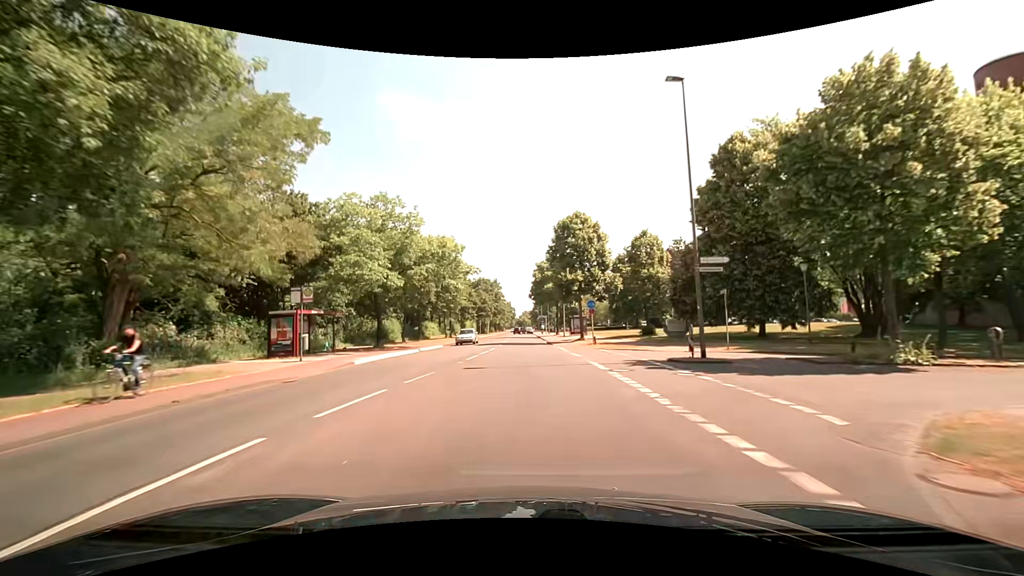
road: tertiary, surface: asphalt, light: Day
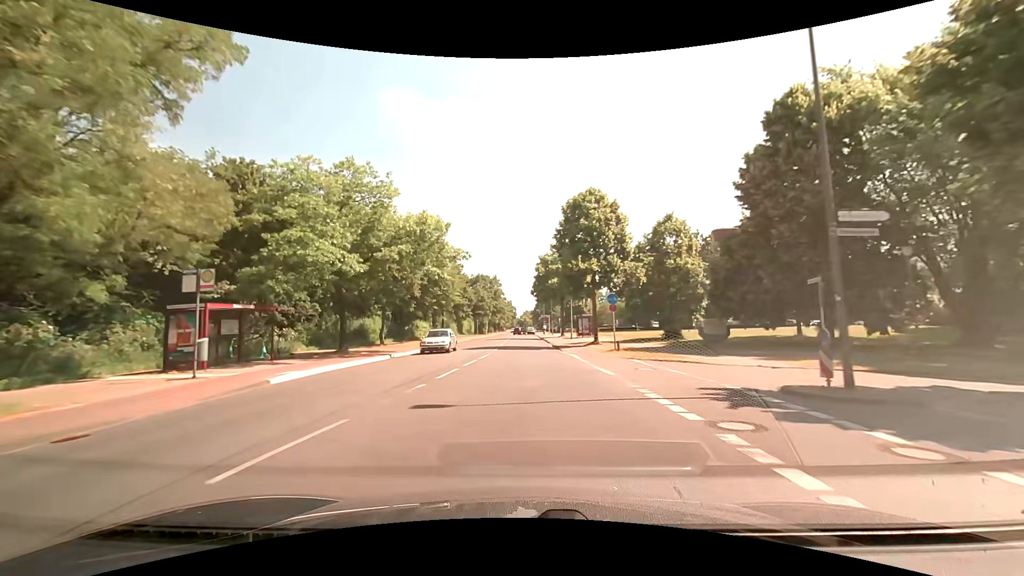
(0.0, +7.7) m; +1°
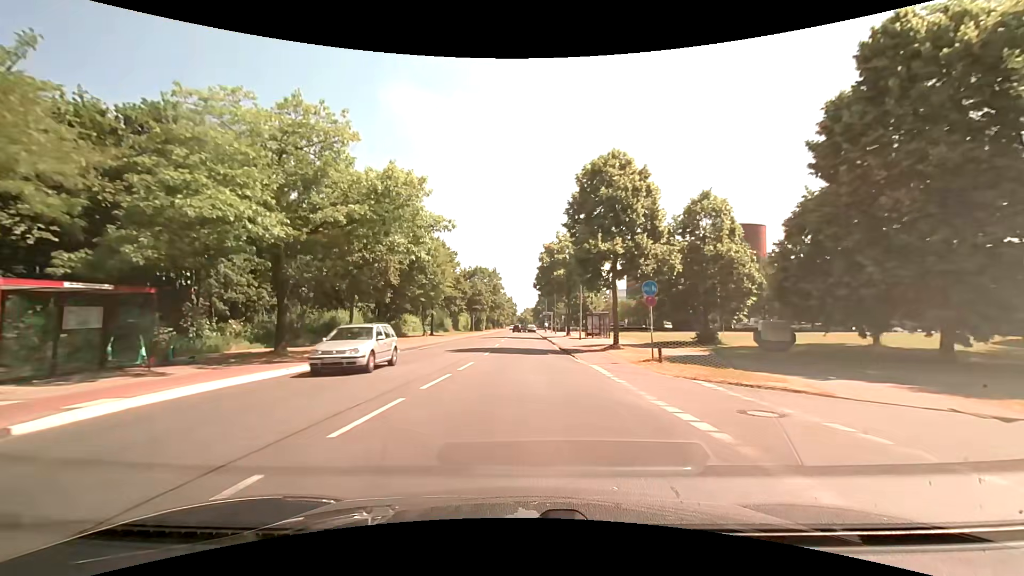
(-0.1, +7.6) m; 0°
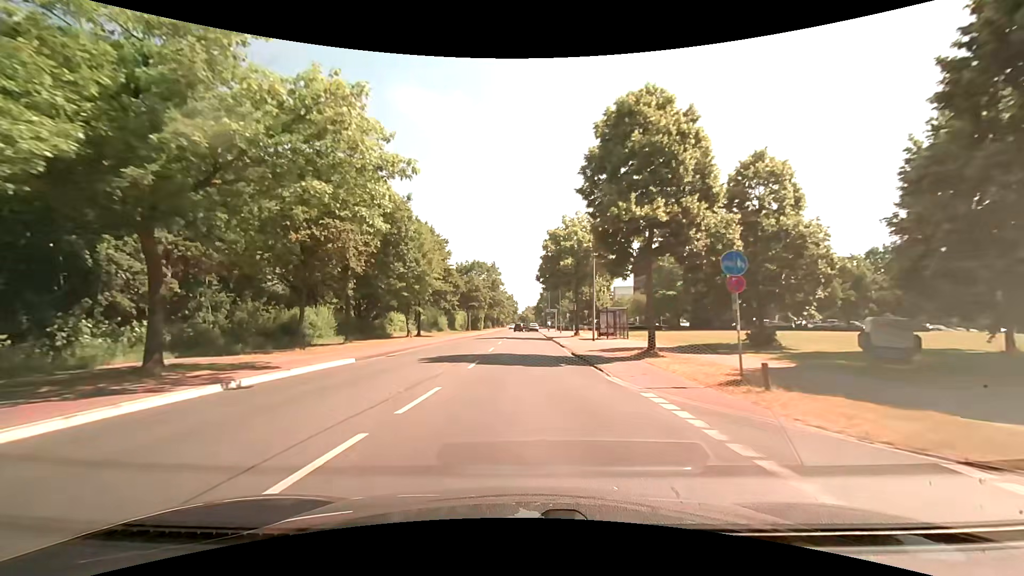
(0.0, +7.5) m; 0°
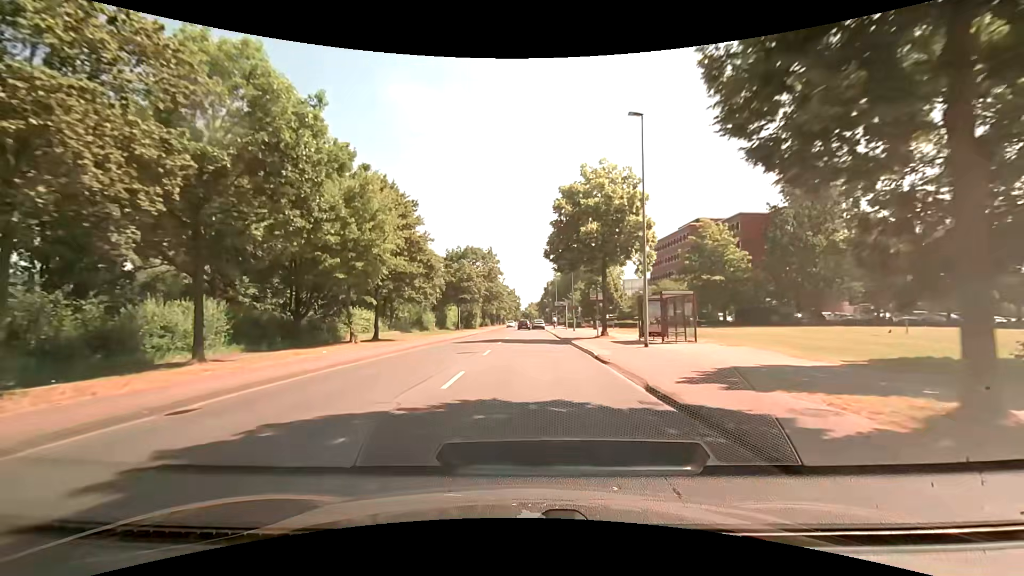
(0.0, +14.6) m; 0°
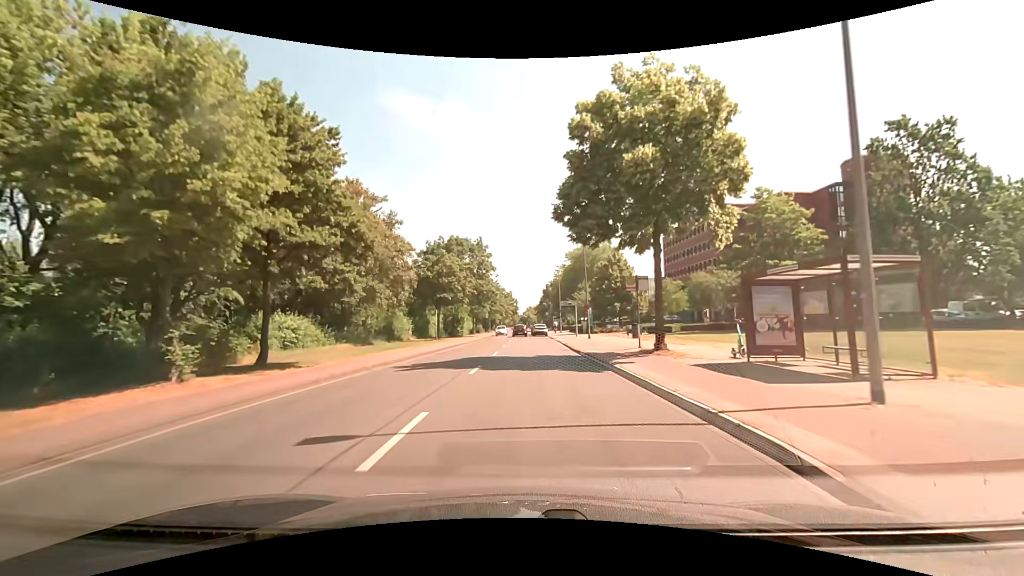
(-0.1, +14.0) m; -1°
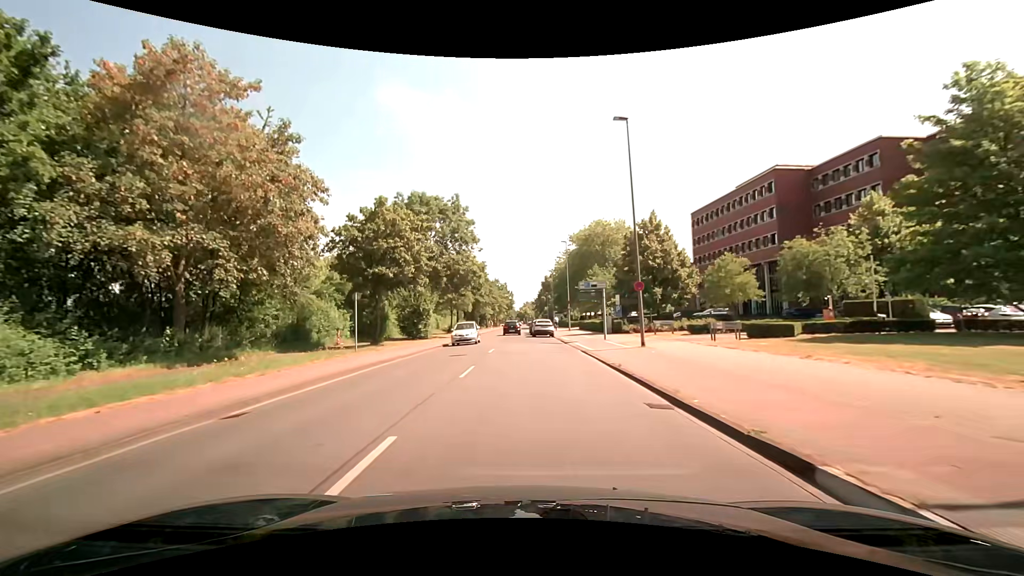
(+0.2, +19.7) m; 0°
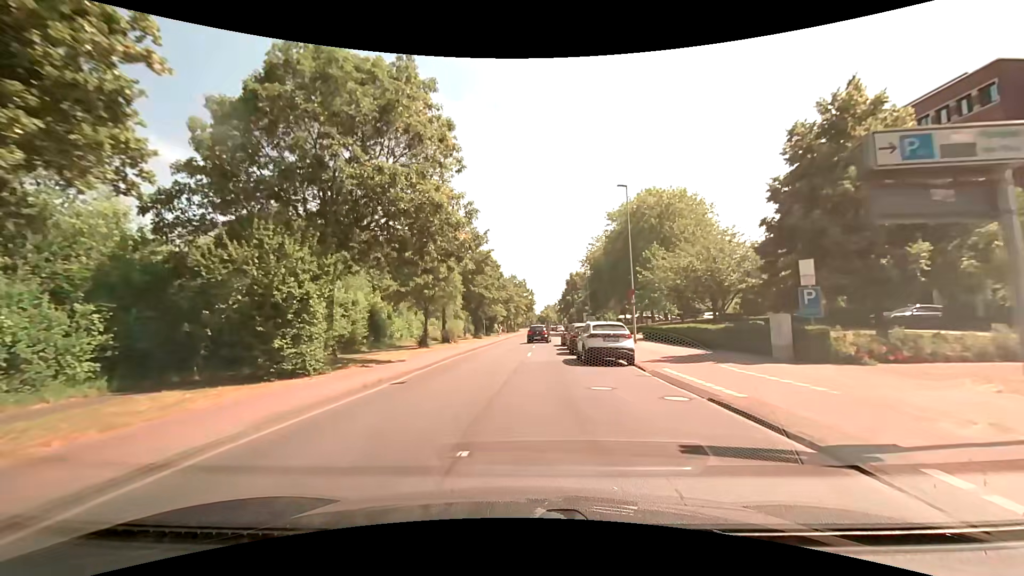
(-0.3, +25.0) m; -2°
(0, +10) (0, +20) (0, +30) (+1, +40) (+2, +50) (+3, +60) (+4, +70) (+4, +80) (+4, +90) (+5, +100) m
